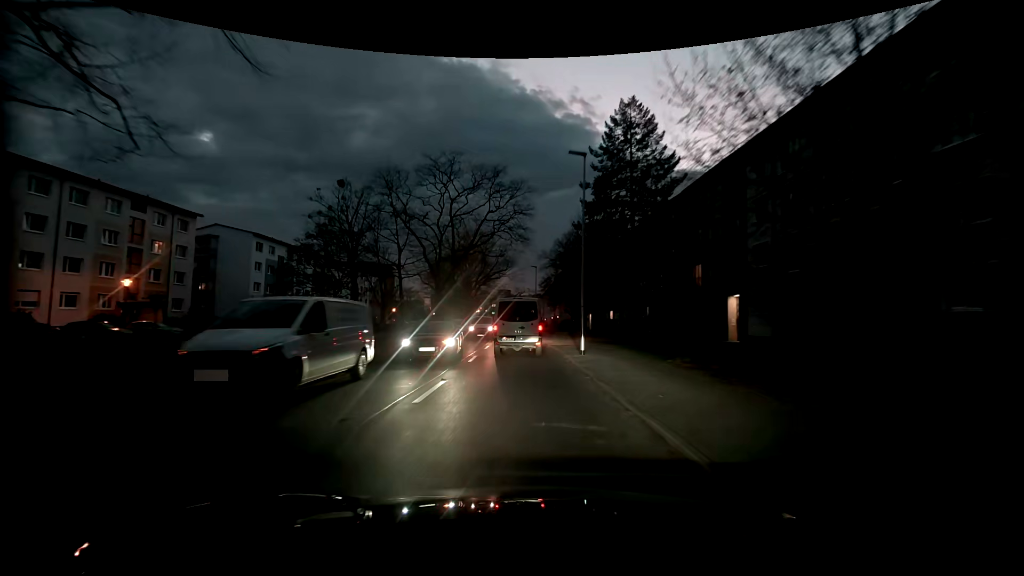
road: tertiary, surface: asphalt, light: Dusk
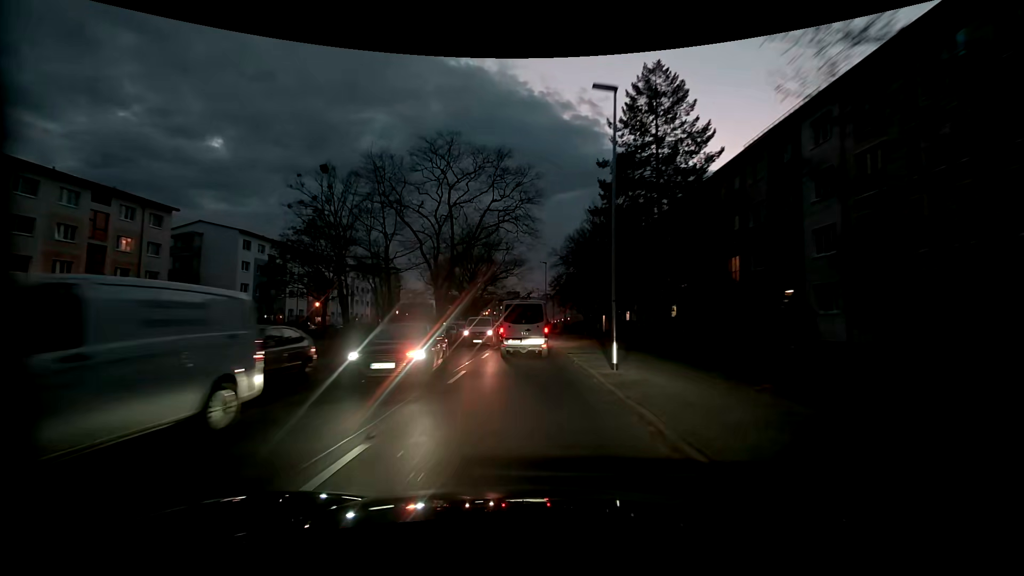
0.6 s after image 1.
(-0.1, +5.8) m; -2°
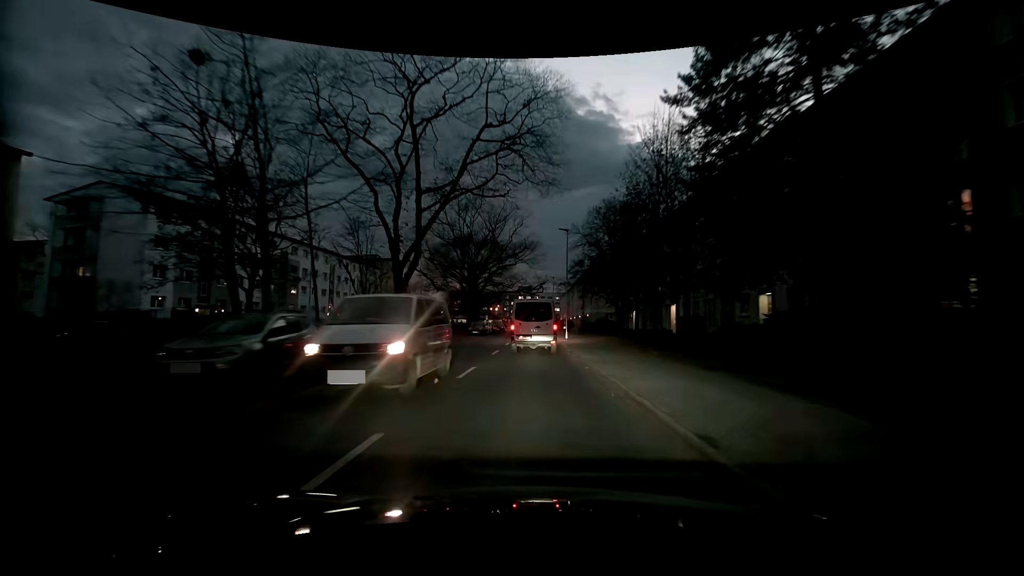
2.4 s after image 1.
(-0.2, +17.7) m; -1°
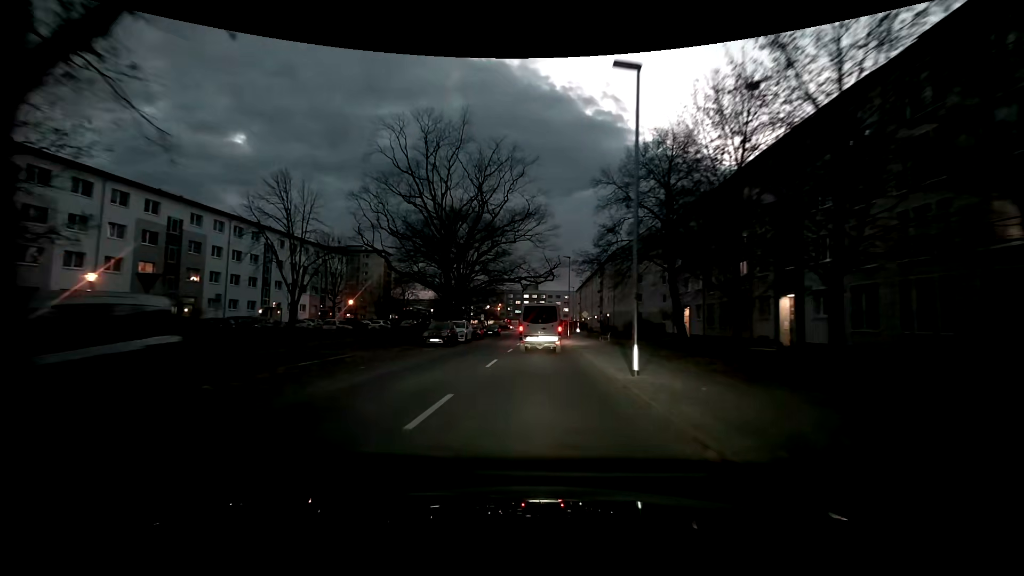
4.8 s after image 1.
(-0.1, +23.7) m; -1°
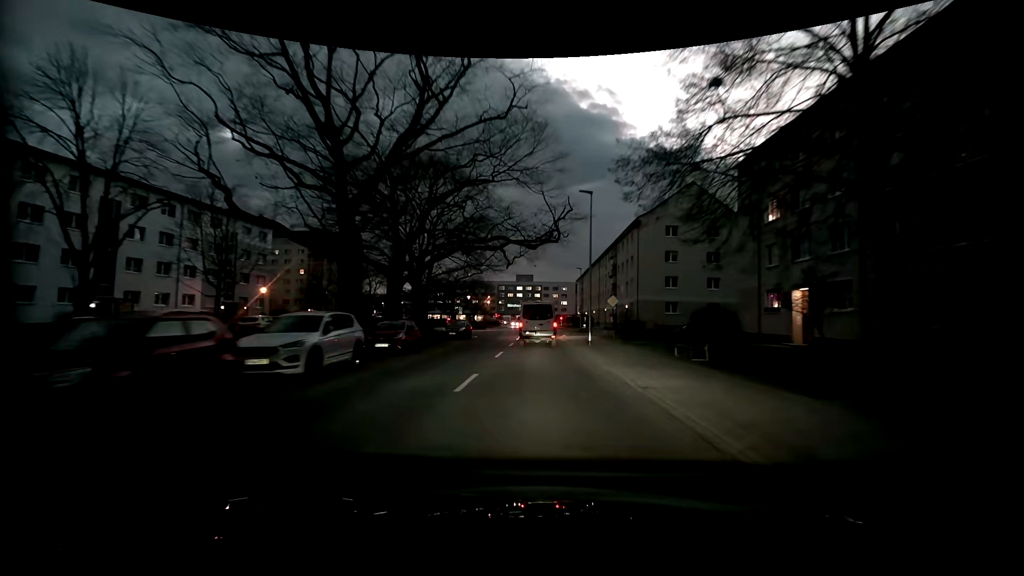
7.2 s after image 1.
(+0.1, +23.9) m; 0°
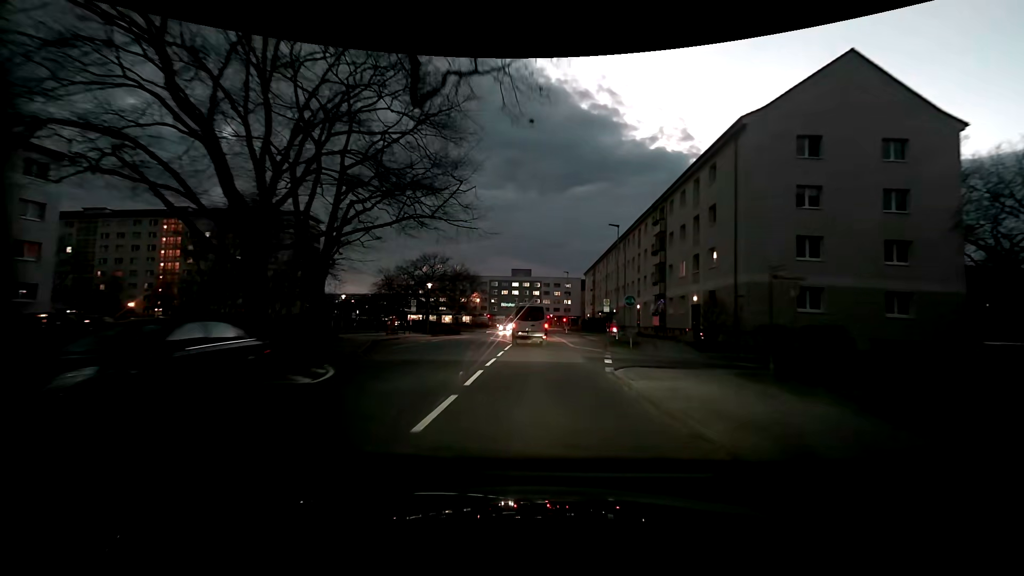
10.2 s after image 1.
(+0.2, +30.2) m; 0°
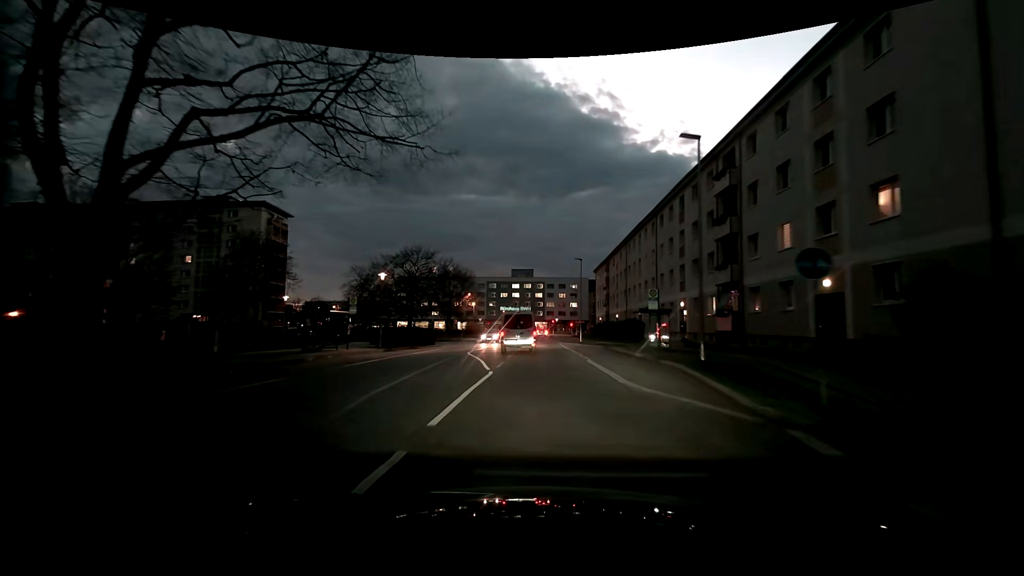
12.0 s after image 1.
(+0.1, +17.2) m; 0°
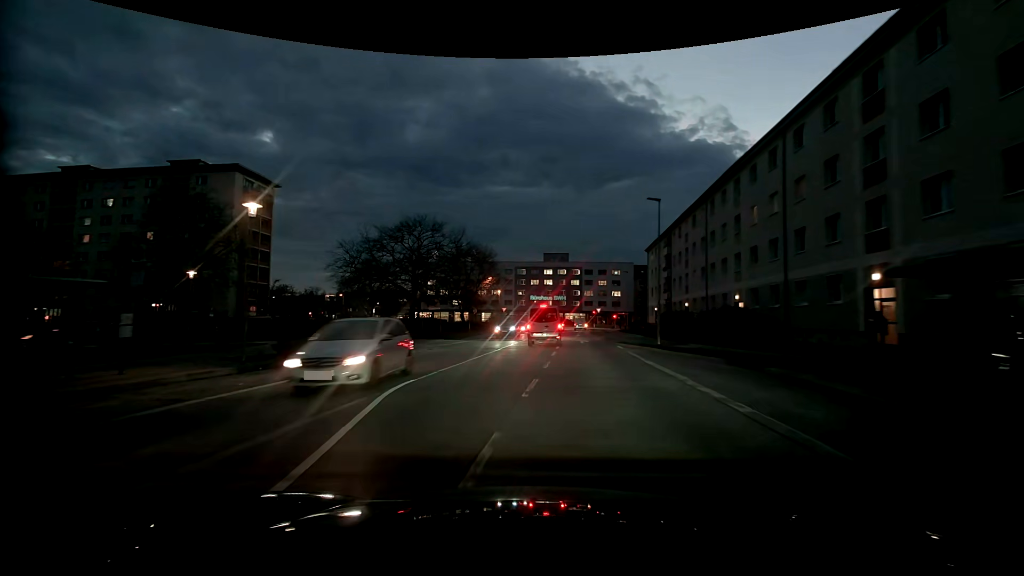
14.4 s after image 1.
(-0.2, +20.3) m; -3°
(0, +10) (-1, +20) (-1, +30) (0, +40) (0, +50) (+1, +60) (+1, +70) (+2, +80) (+2, +90) (+2, +100) m
